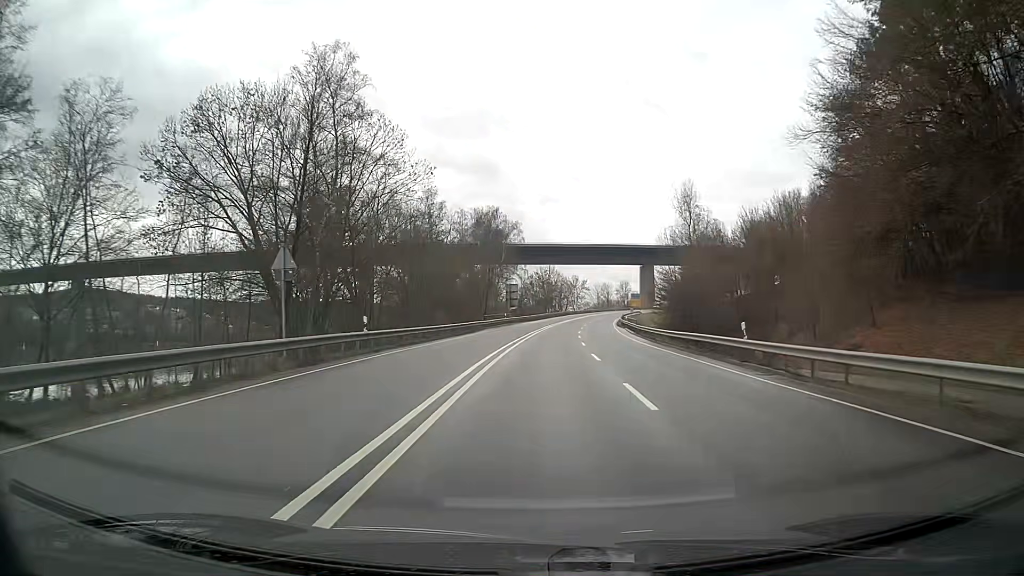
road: primary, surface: asphalt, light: Day
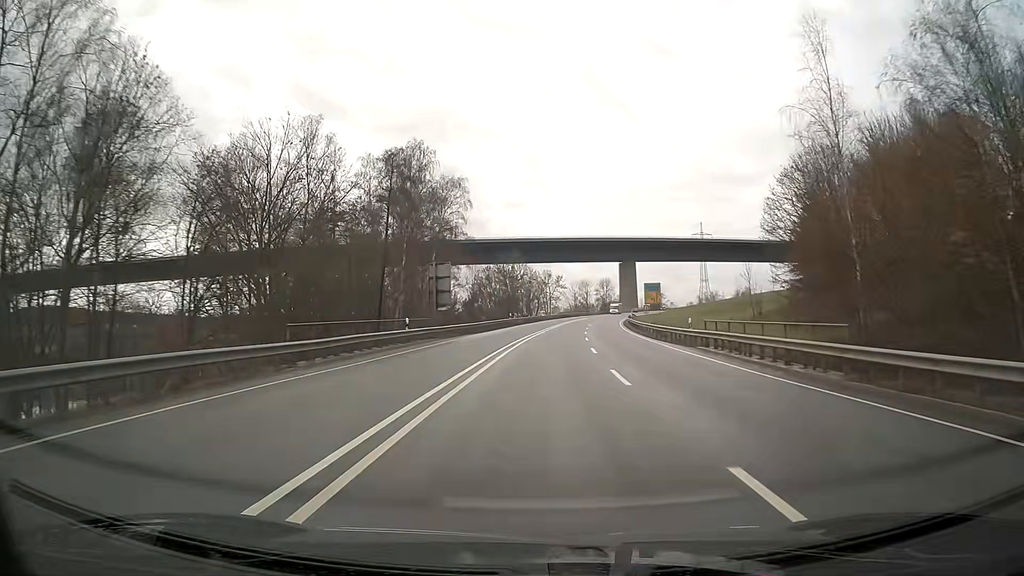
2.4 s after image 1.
(+1.1, +44.2) m; +3°
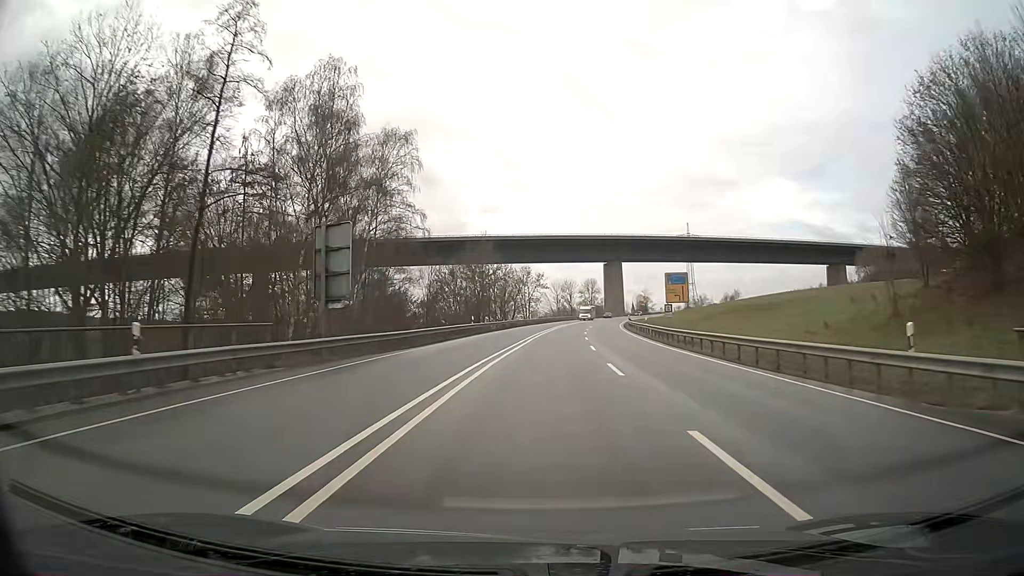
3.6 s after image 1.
(+0.4, +22.0) m; +2°
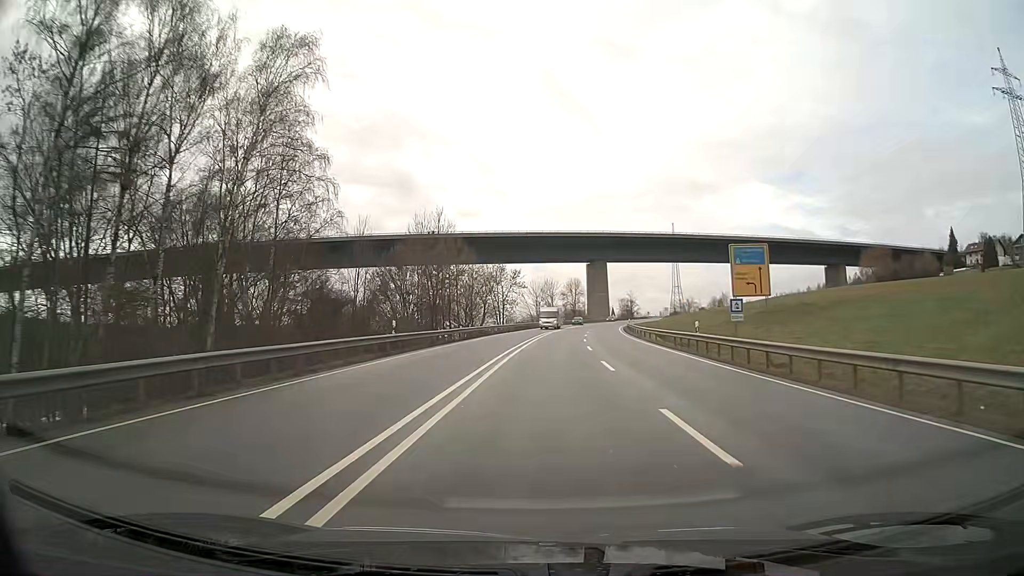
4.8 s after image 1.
(+0.4, +21.9) m; +2°
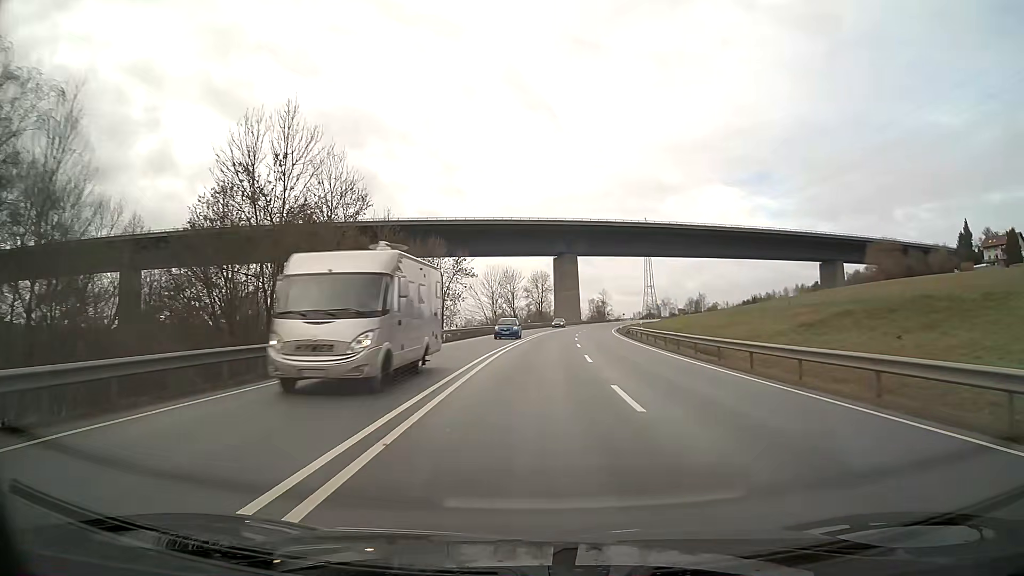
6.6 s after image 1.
(+0.9, +32.4) m; +3°
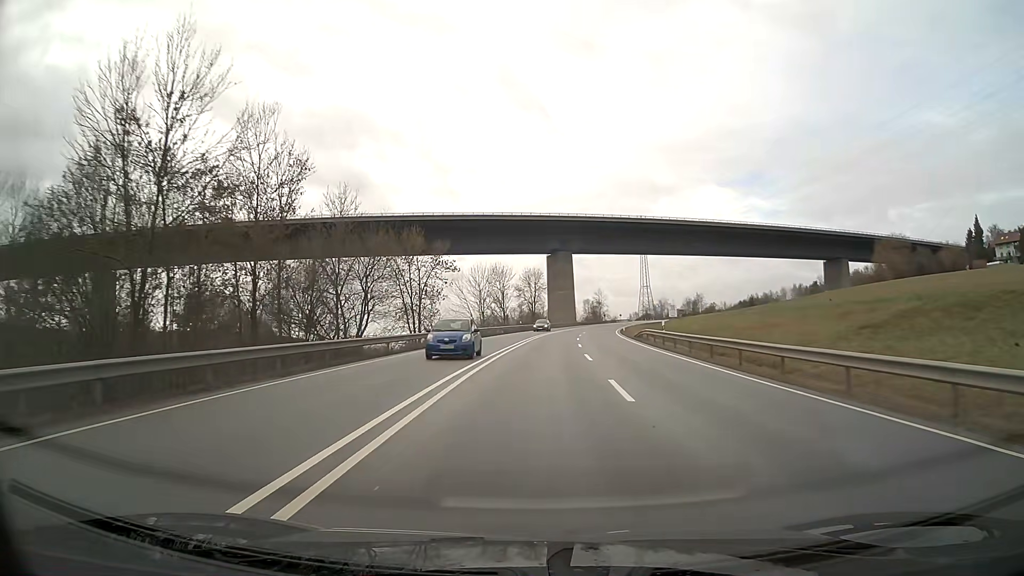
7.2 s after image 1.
(+0.1, +10.7) m; +1°
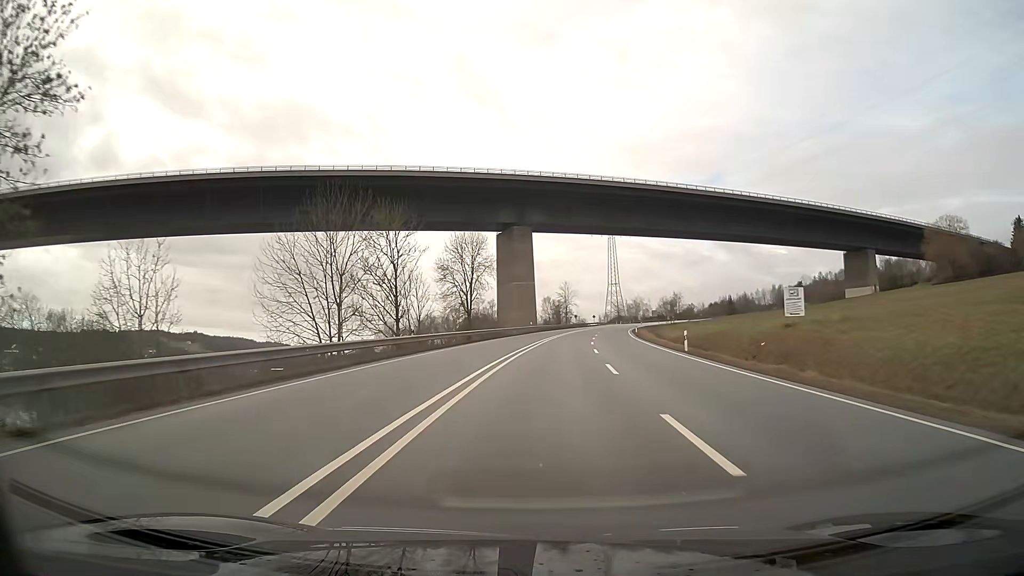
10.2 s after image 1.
(+1.8, +53.6) m; +4°
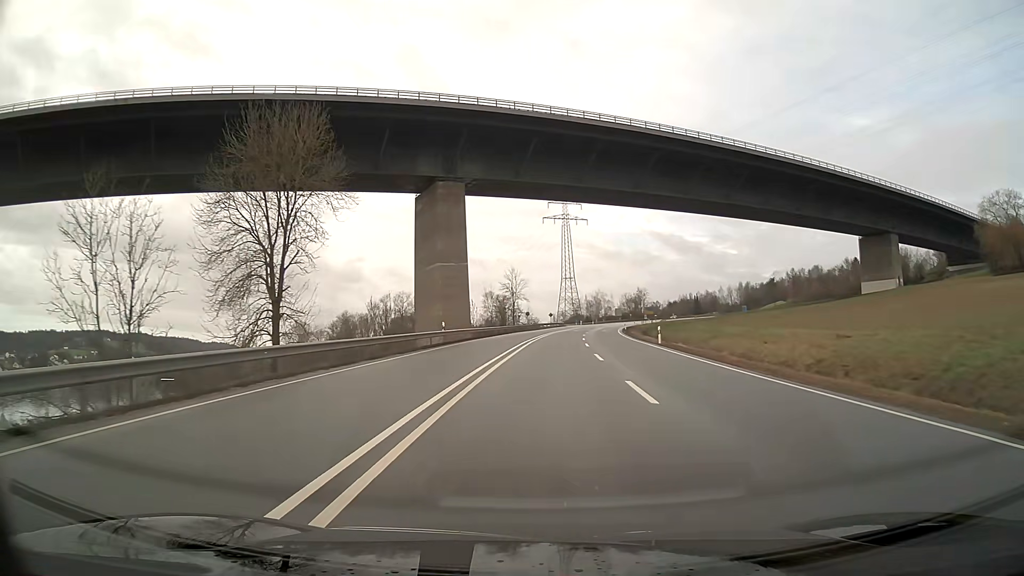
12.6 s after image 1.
(+1.7, +42.8) m; +4°
(0, +10) (0, +20) (+1, +30) (+1, +40) (+2, +50) (+3, +60) (+3, +70) (+5, +80) (+6, +90) (+7, +100) m
